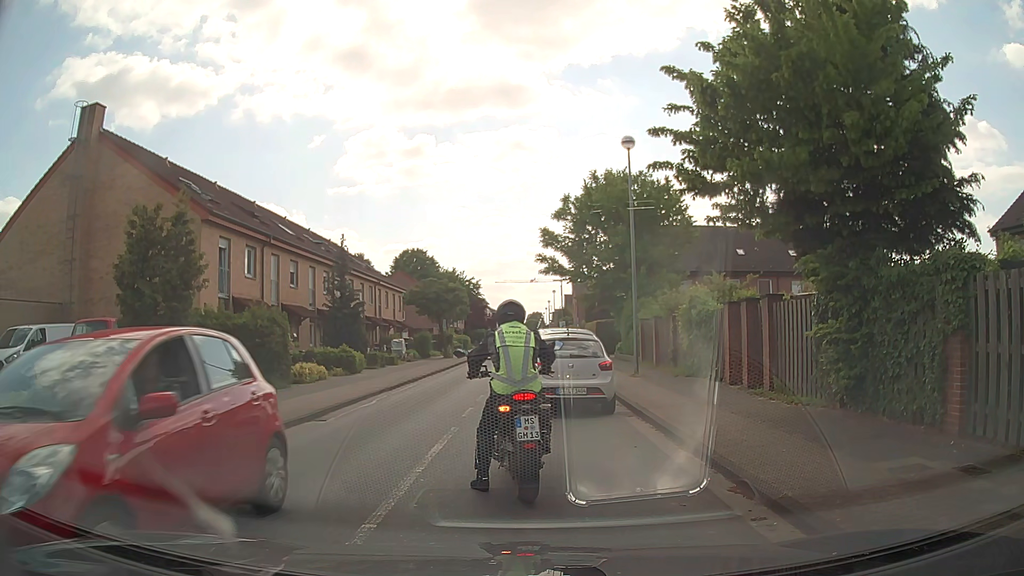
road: tertiary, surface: asphalt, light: Day
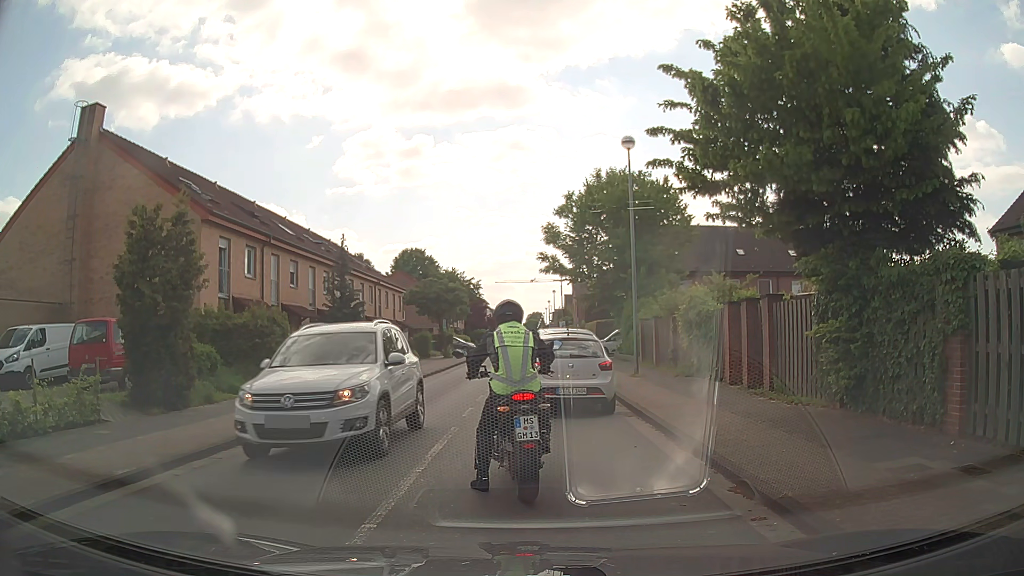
(0.0, 0.0) m; 0°
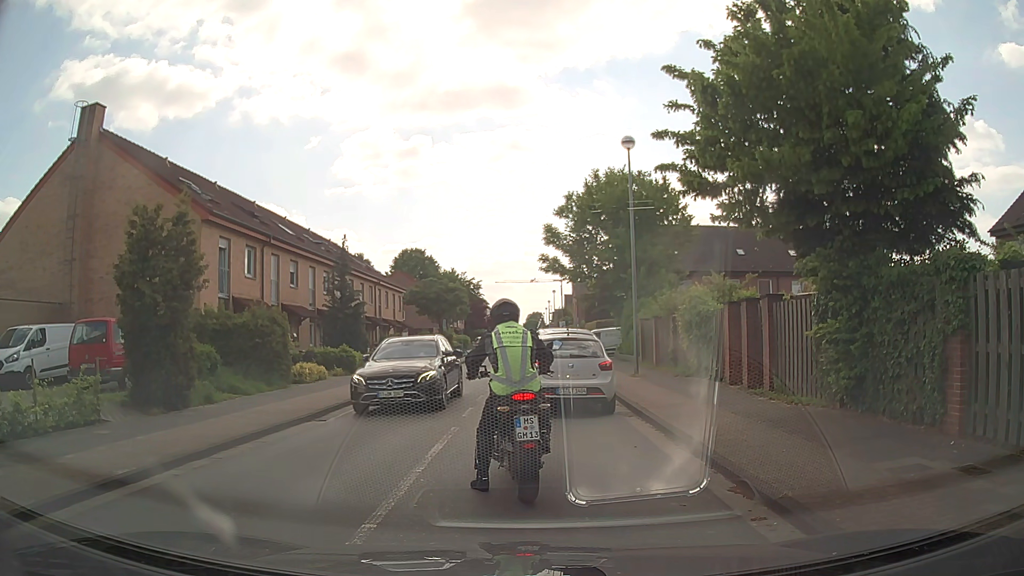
(0.0, 0.0) m; 0°
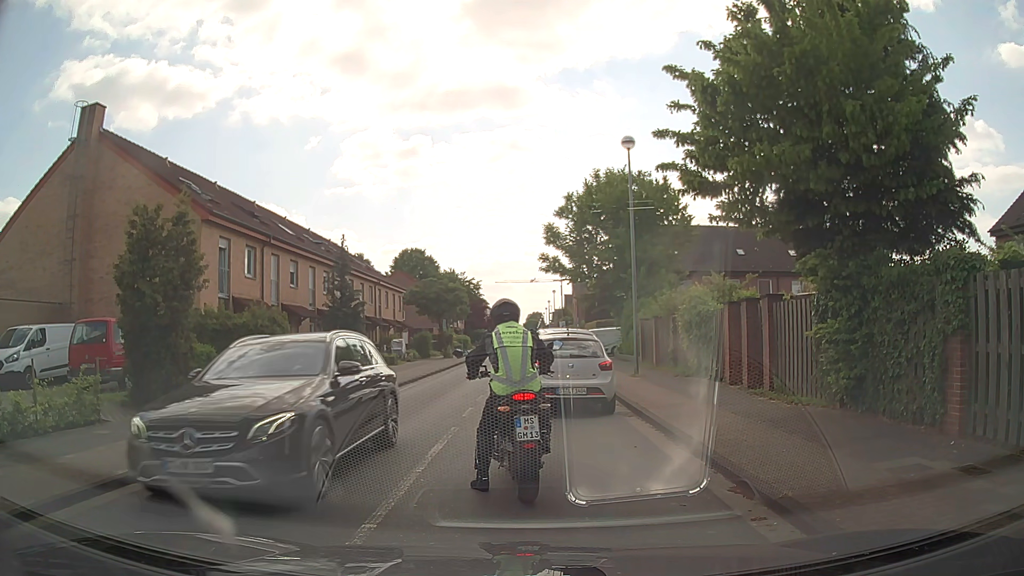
(0.0, 0.0) m; 0°
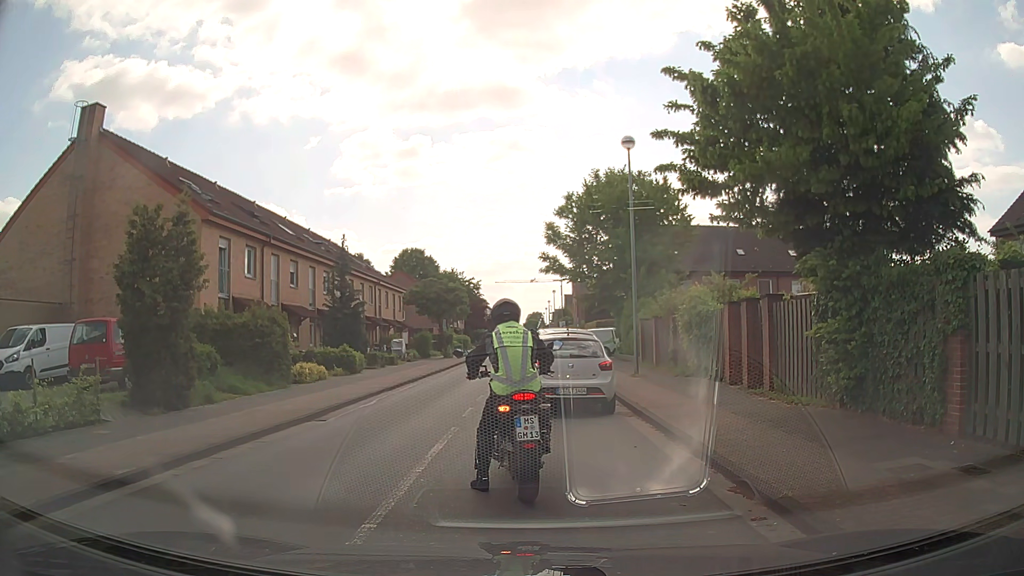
(0.0, 0.0) m; 0°
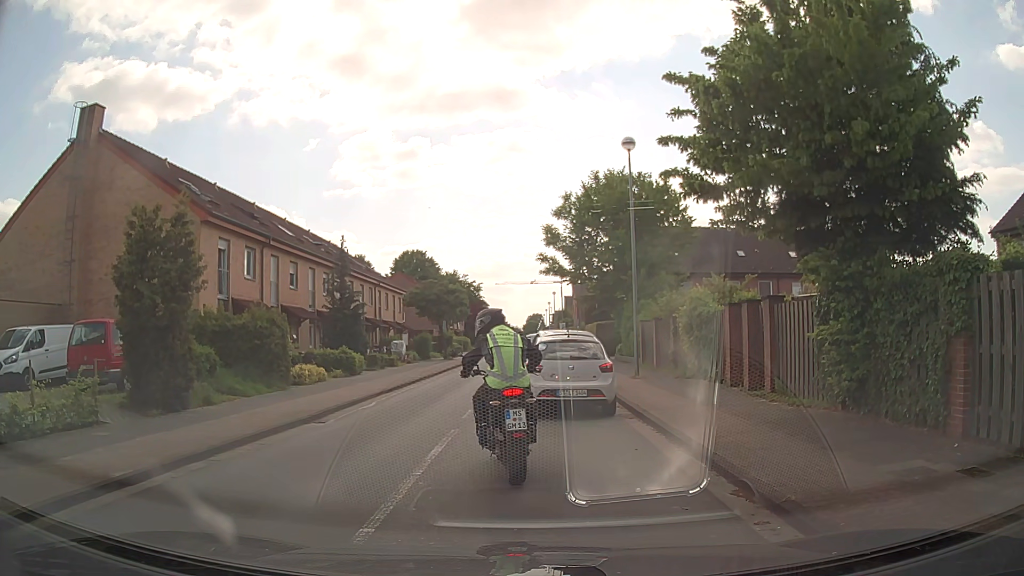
(0.0, 0.0) m; 0°
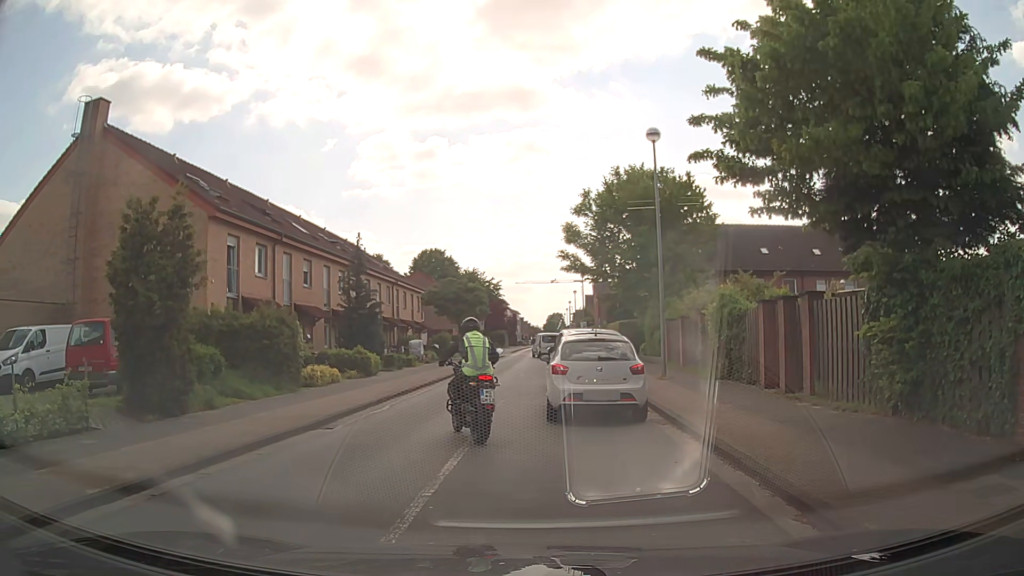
(0.0, +1.0) m; -2°
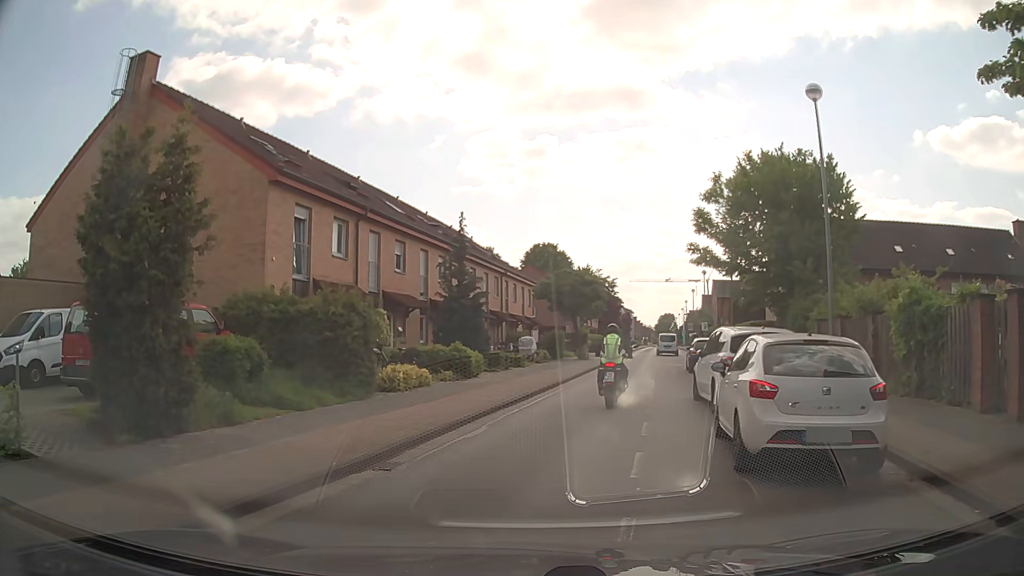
(-0.3, +4.7) m; -9°
(0, +10) (+2, +20) (+4, +30) (+7, +39) (+10, +49) (+12, +58) (+15, +68) (+17, +78) (+19, +88) (+21, +97) m
